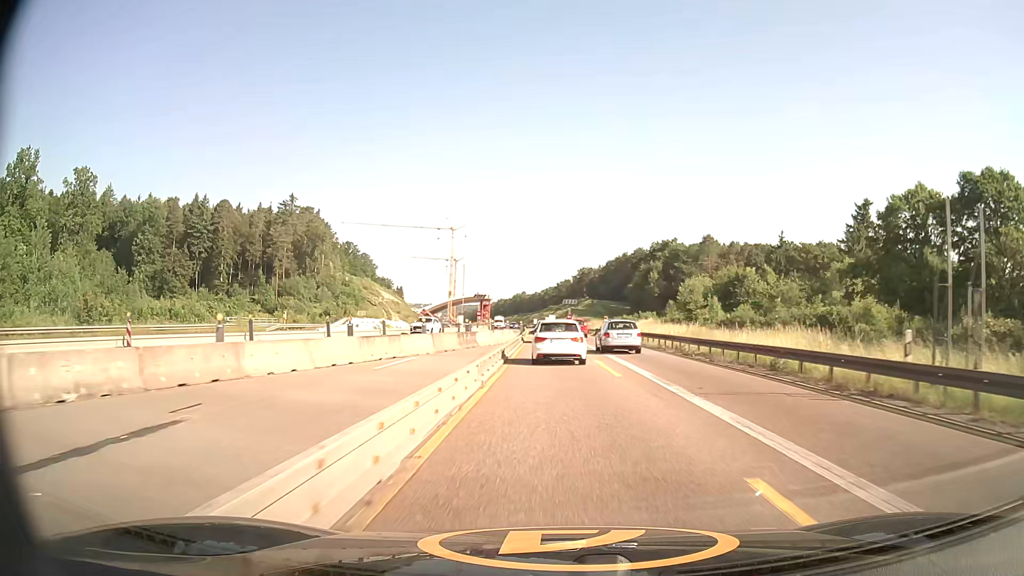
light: Day
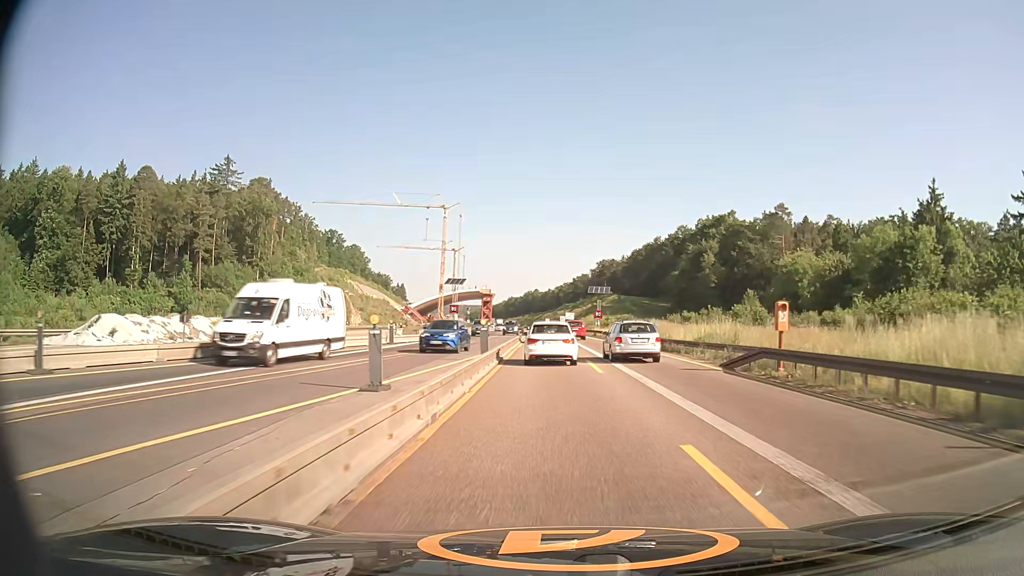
(-0.4, +52.8) m; -1°
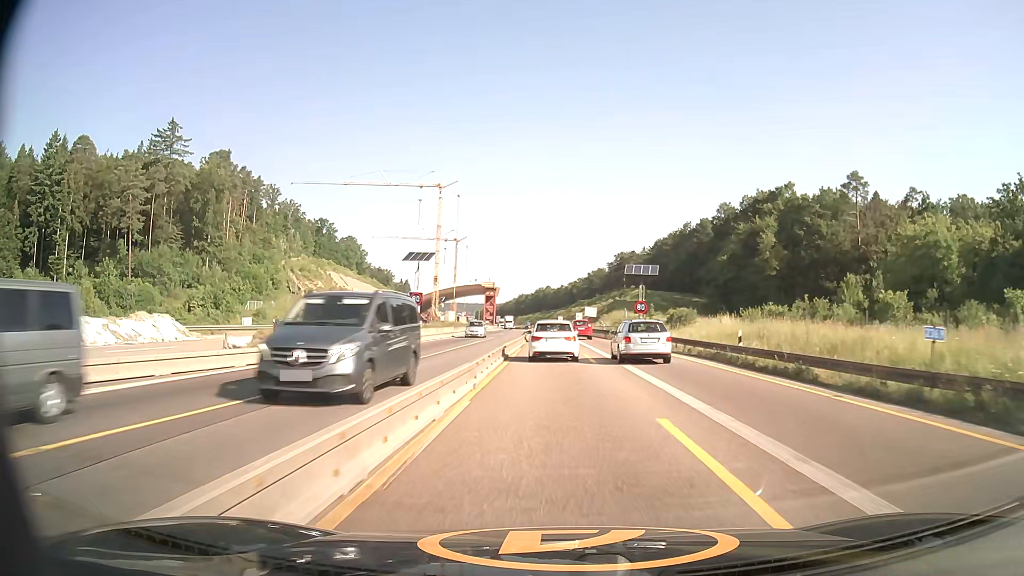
(-0.3, +31.8) m; -1°
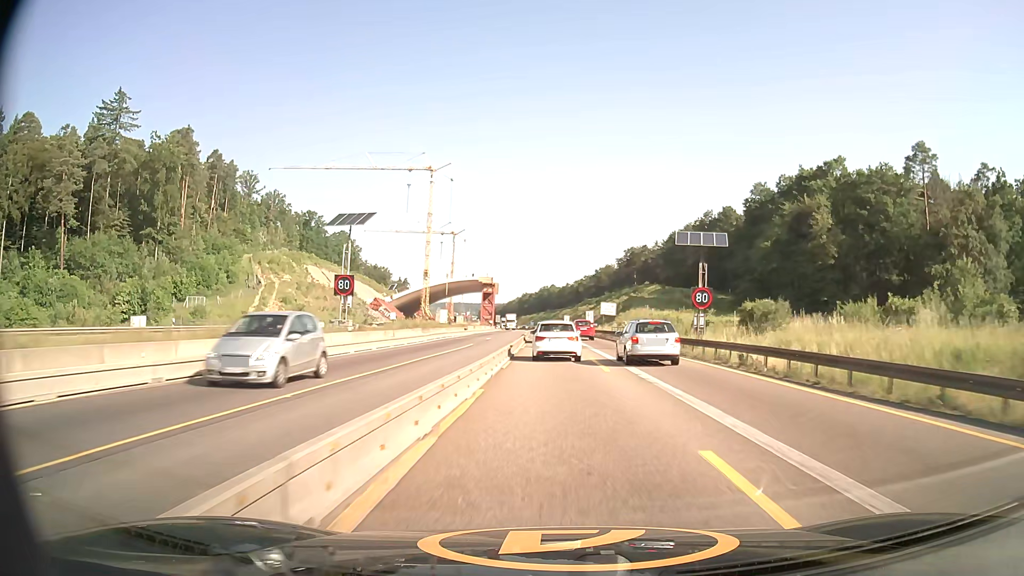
(-0.1, +21.5) m; -1°
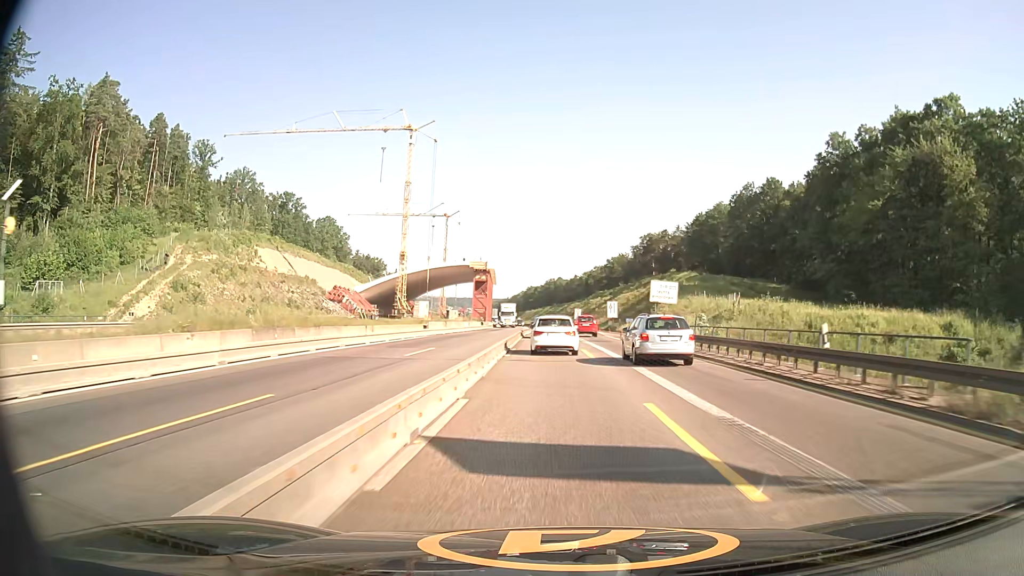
(-0.1, +32.5) m; 0°
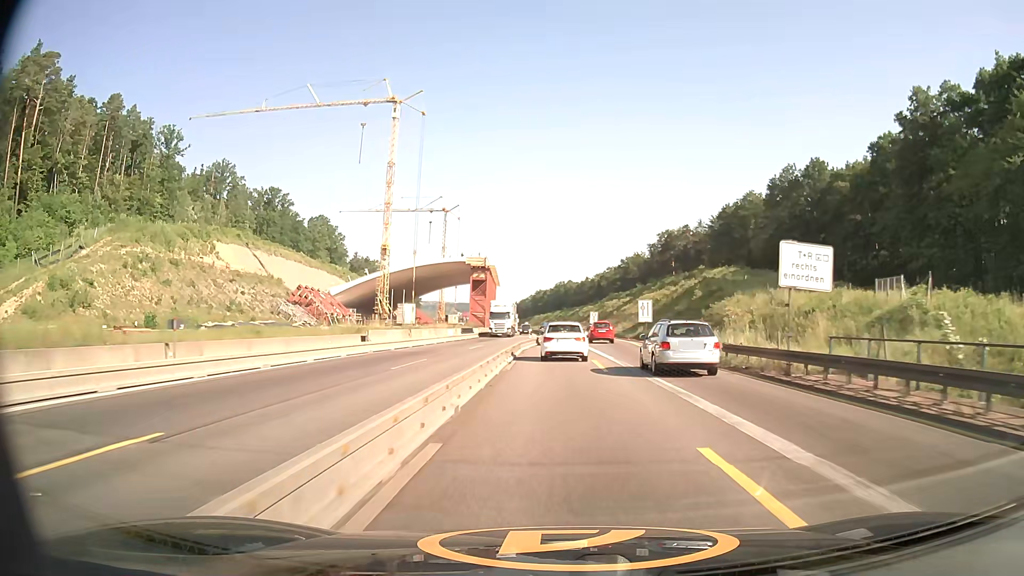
(-0.2, +21.6) m; -1°
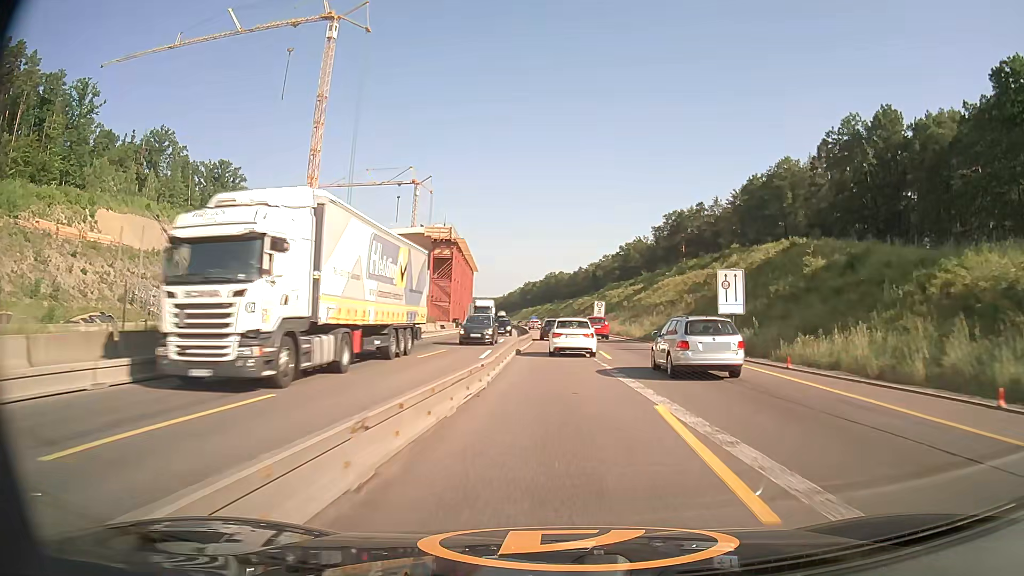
(+0.1, +32.5) m; +1°
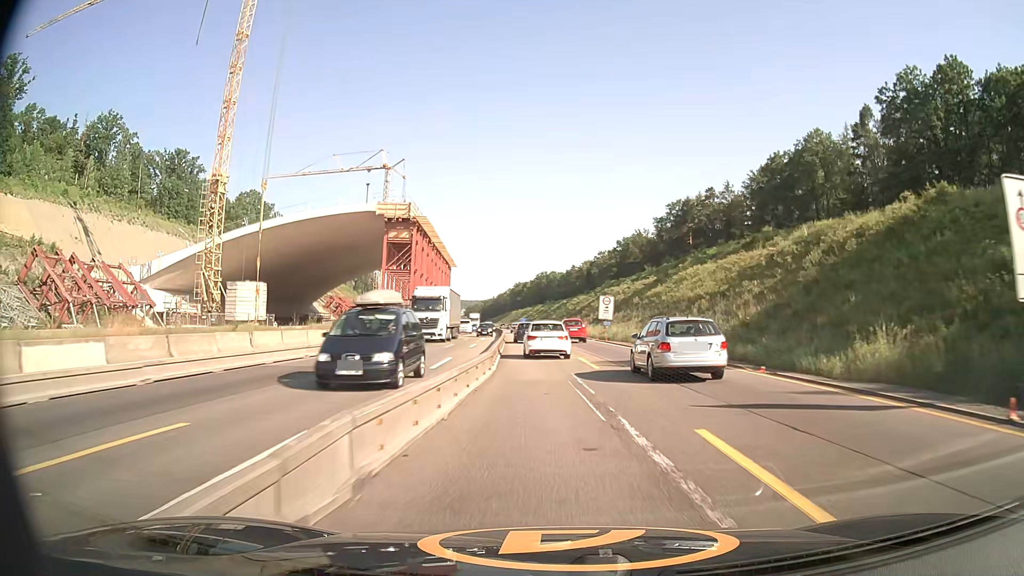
(+0.3, +21.4) m; +1°
(0, +10) (0, +20) (-1, +30) (-1, +40) (-2, +50) (-2, +60) (-3, +70) (-4, +80) (-5, +90) (-6, +100) m
